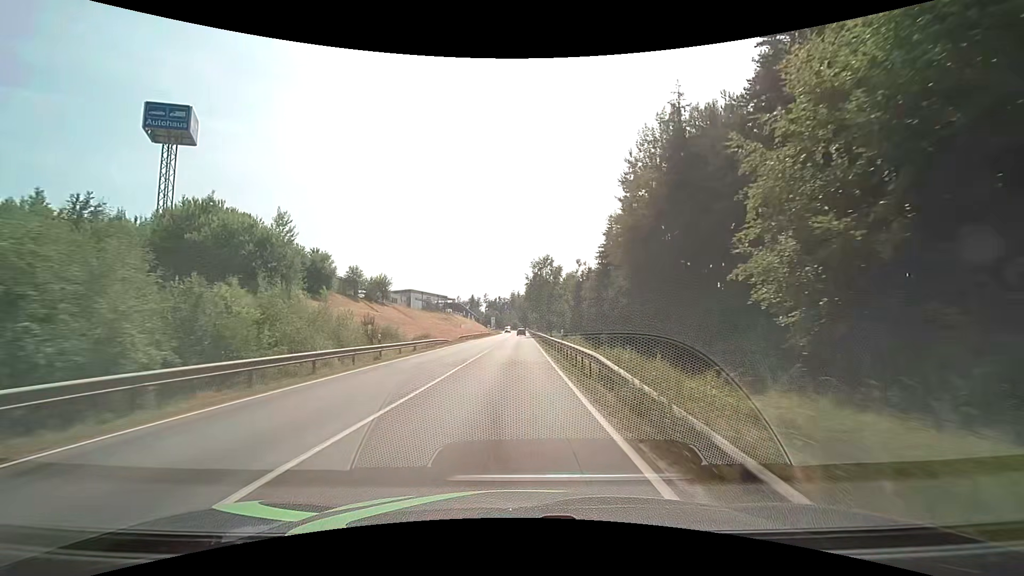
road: secondary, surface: asphalt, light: Day
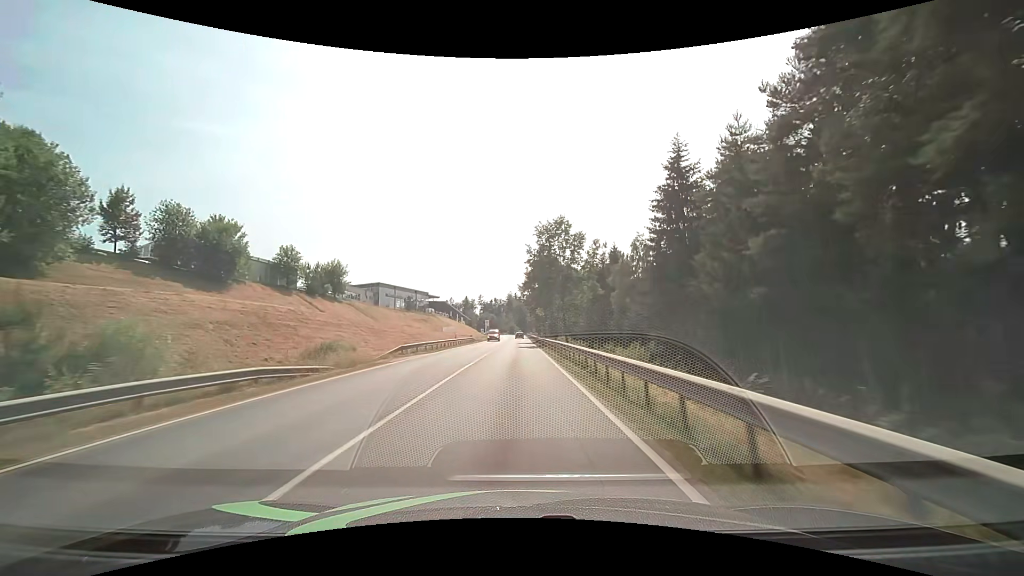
(+0.2, +32.5) m; +1°
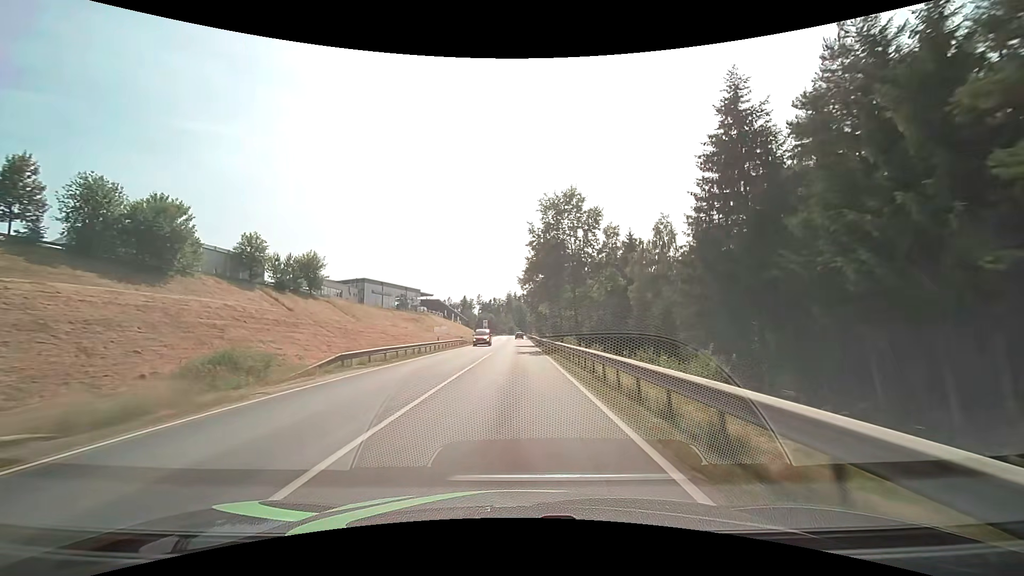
(0.0, +11.4) m; 0°
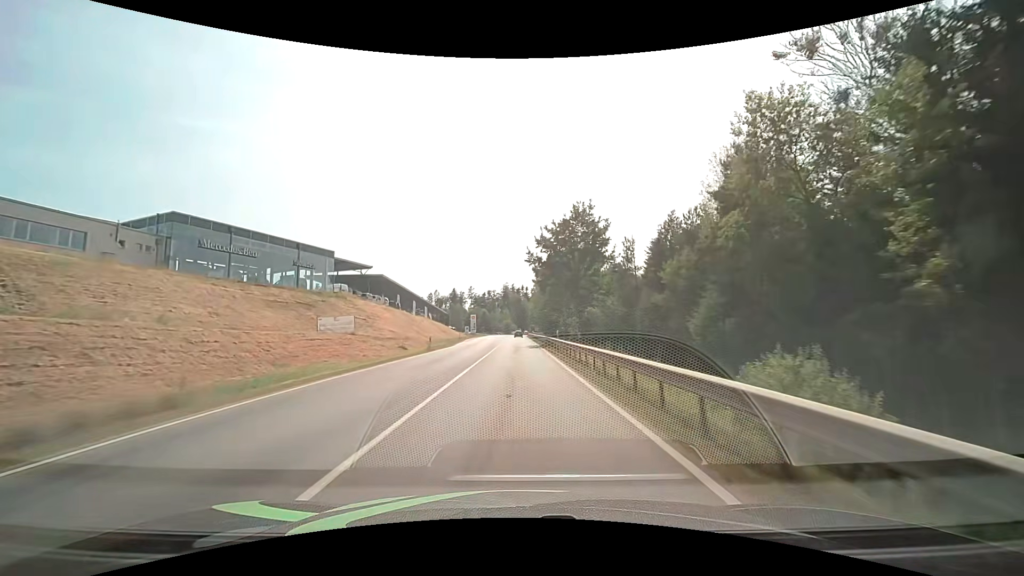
(0.0, +61.6) m; 0°
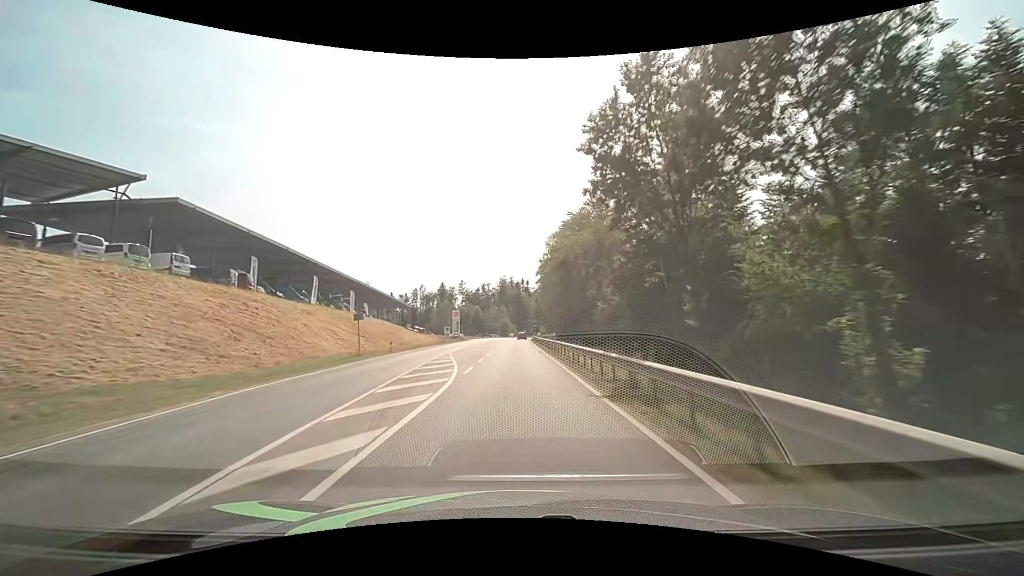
(+0.3, +54.1) m; 0°
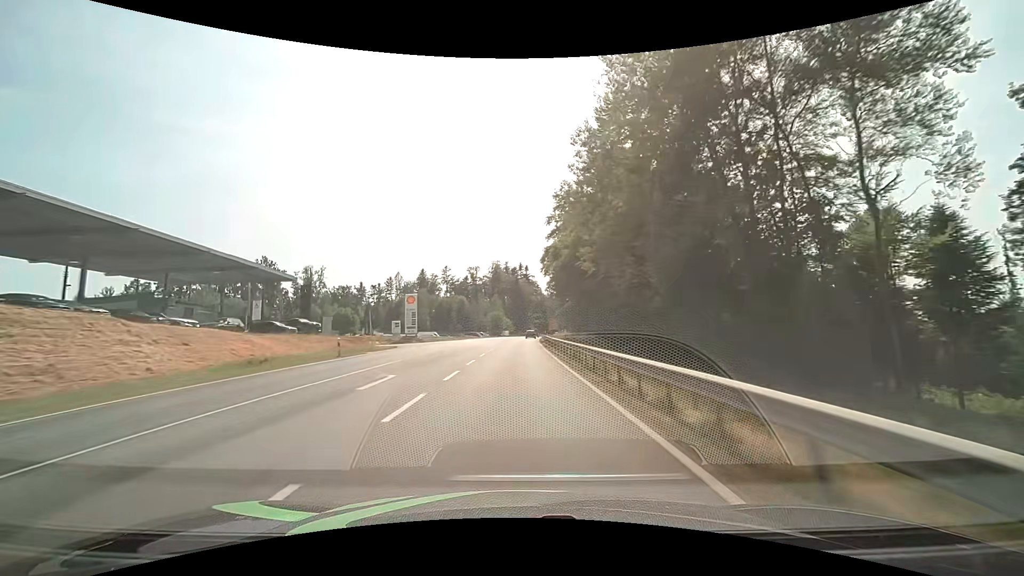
(+0.2, +57.8) m; 0°
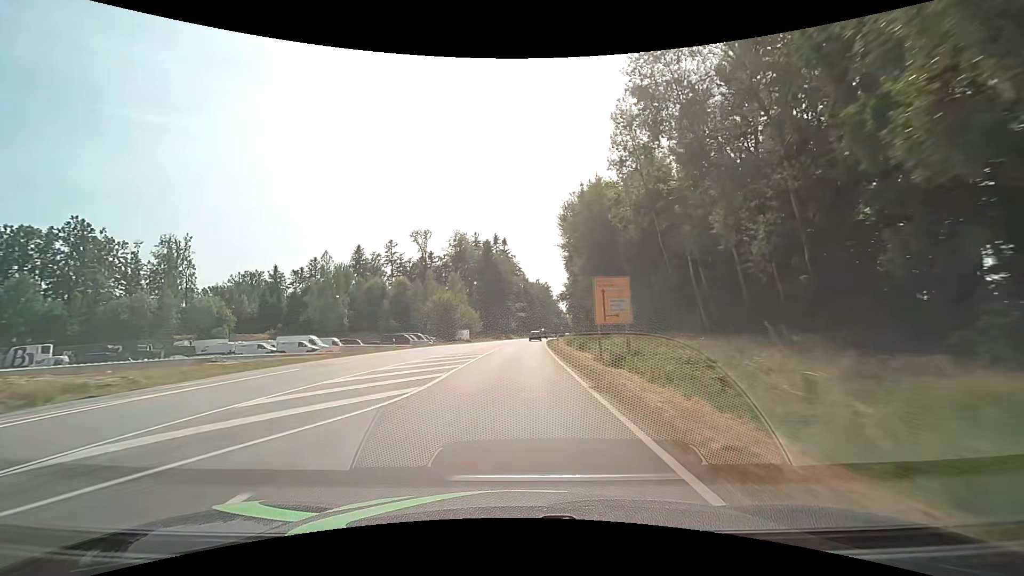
(+1.4, +71.7) m; +2°
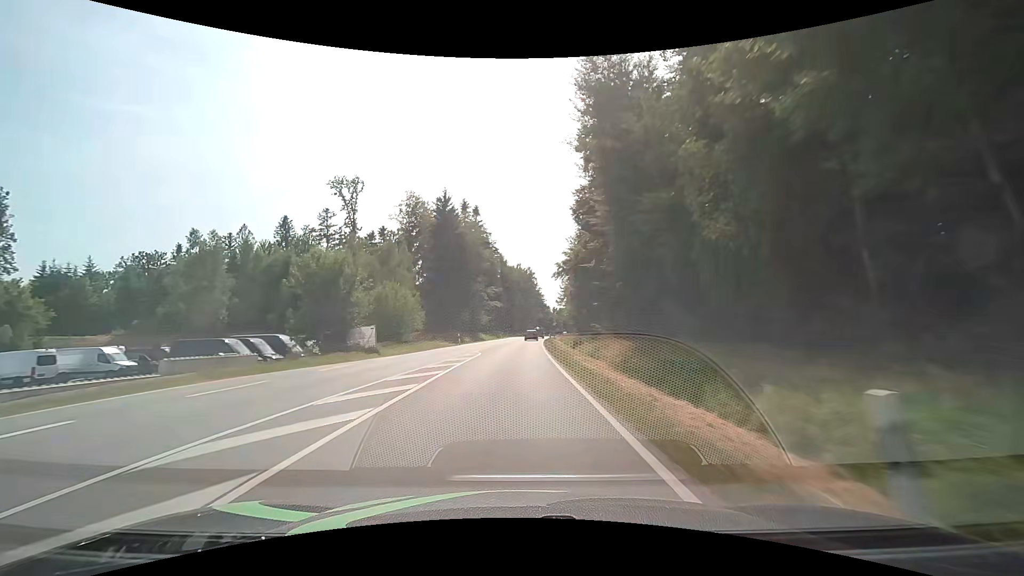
(+1.1, +41.1) m; +3°
(0, +10) (0, +20) (0, +30) (+1, +40) (+1, +50) (+2, +60) (+2, +70) (+3, +80) (+4, +90) (+5, +100) m
